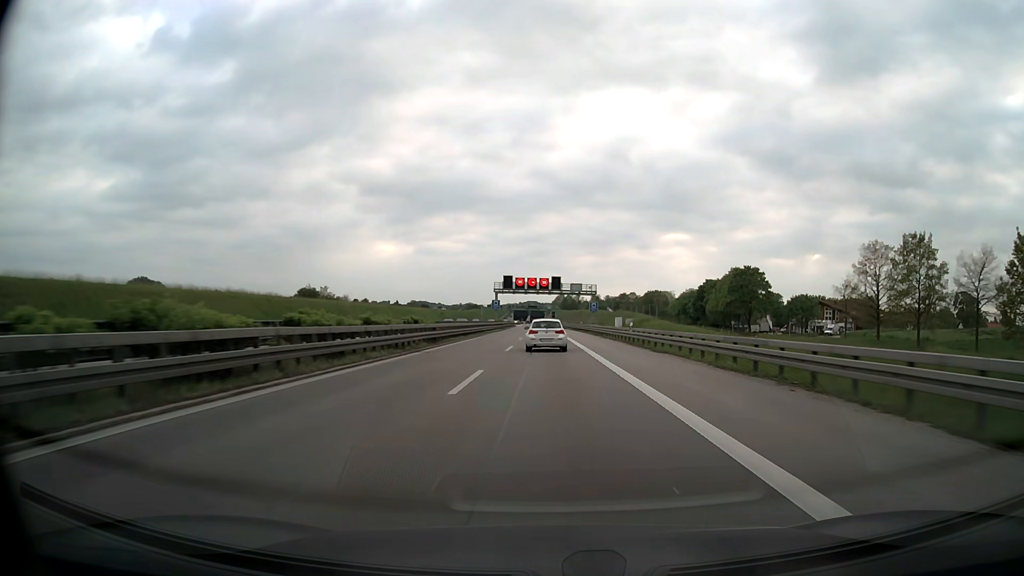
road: motorway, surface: asphalt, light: Day
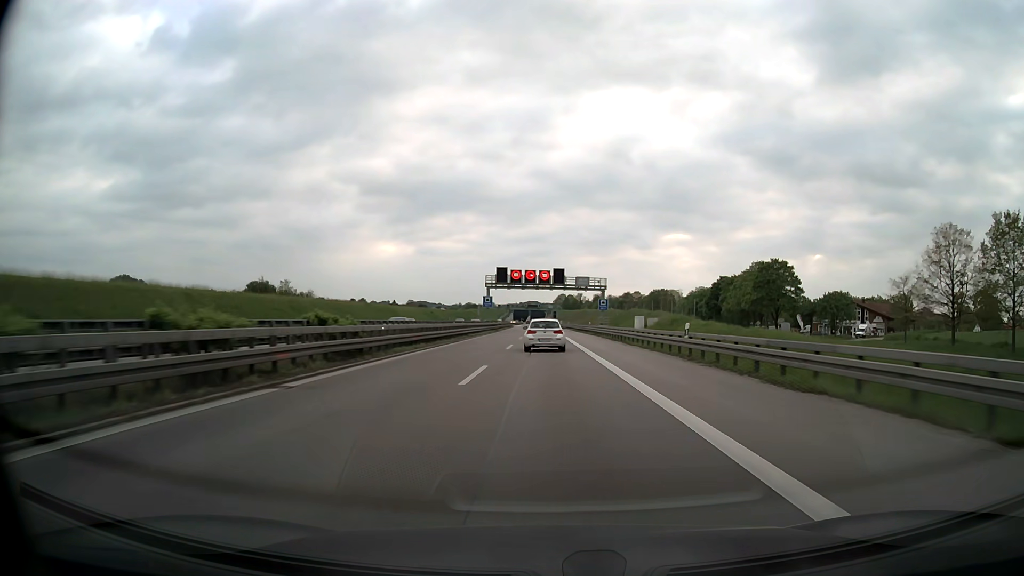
(0.0, +16.3) m; 0°
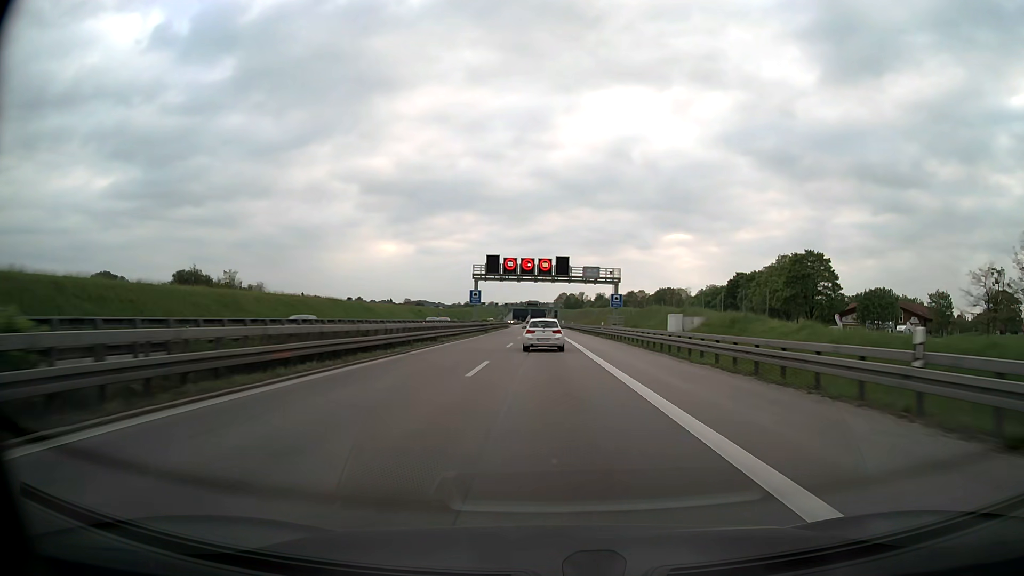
(0.0, +16.3) m; 0°
